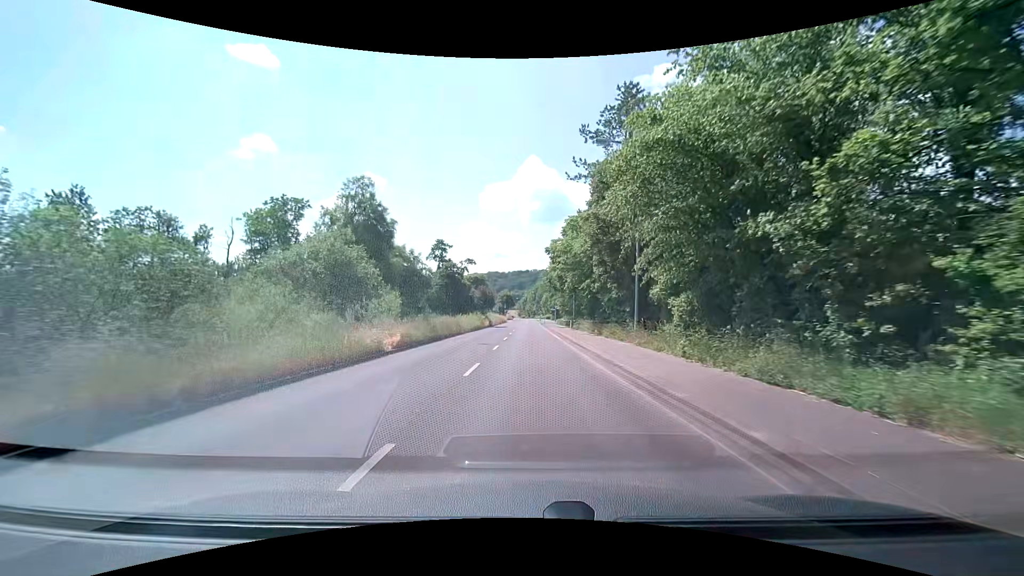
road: tertiary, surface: asphalt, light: Day
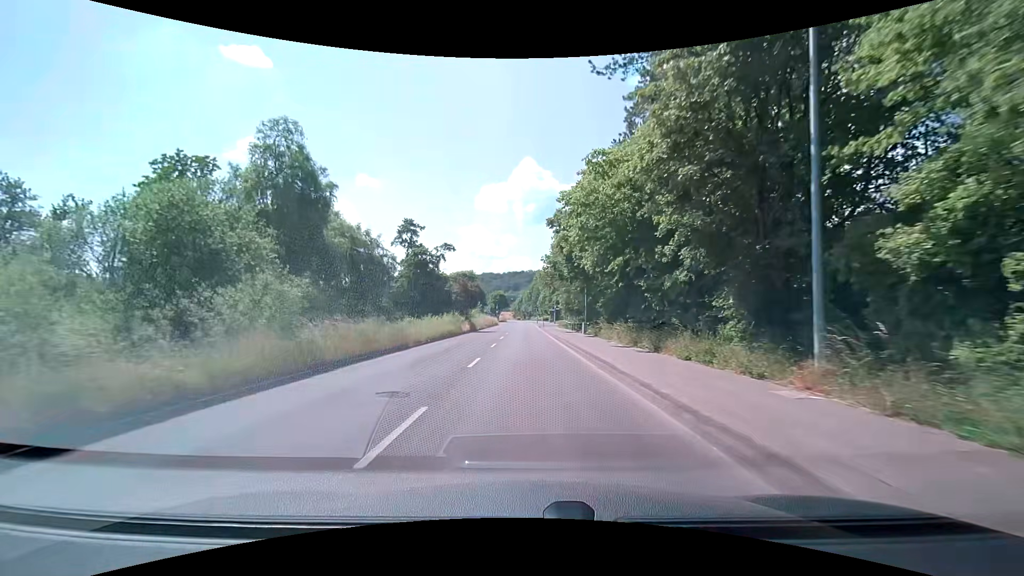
(0.0, +16.3) m; 0°
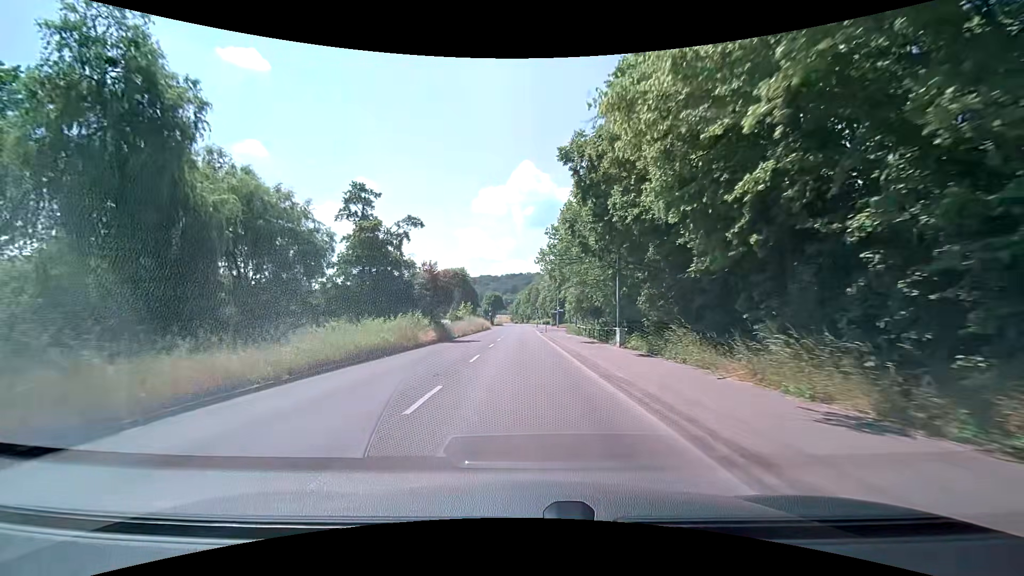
(+0.1, +16.1) m; +1°
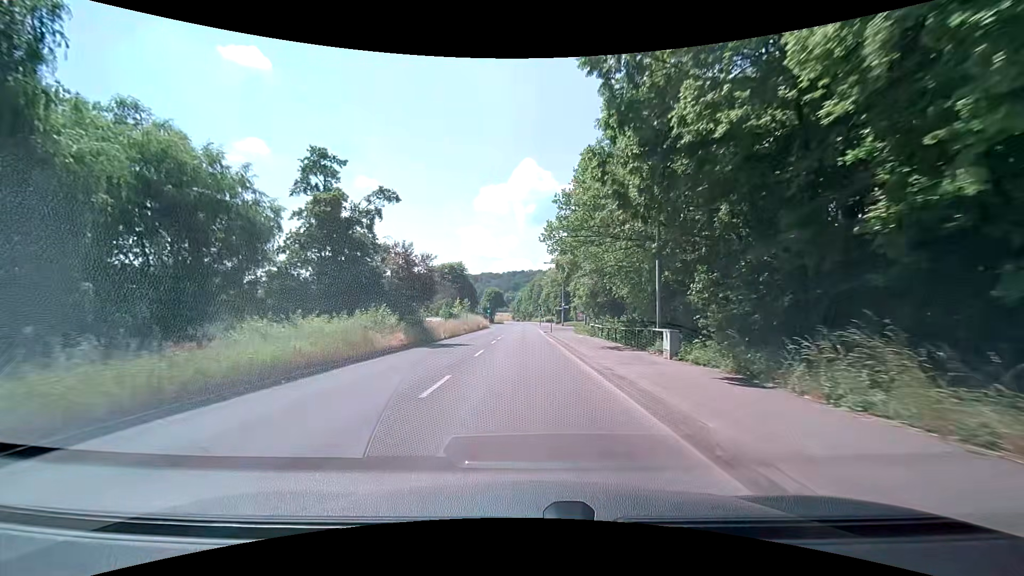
(0.0, +7.9) m; -1°
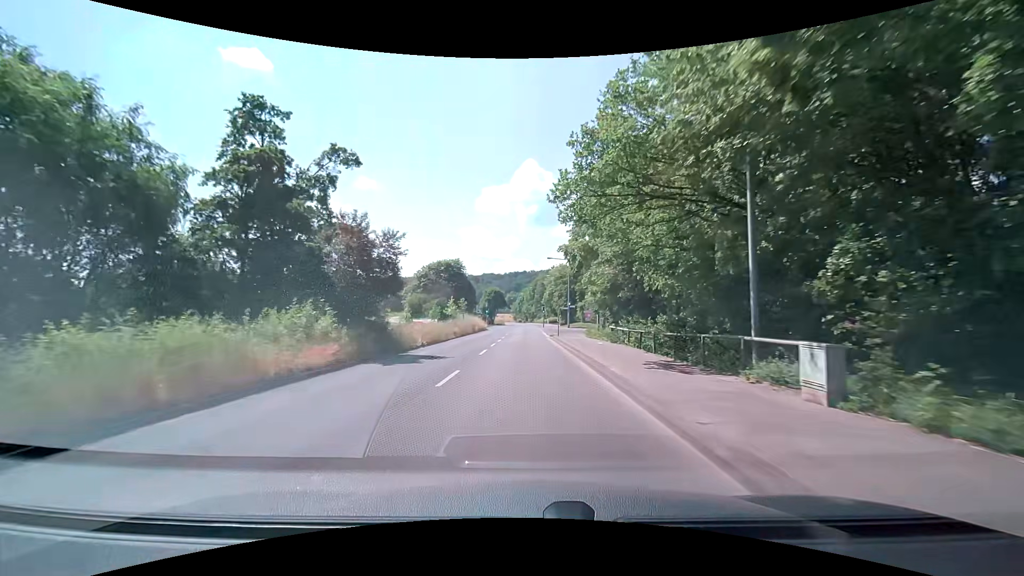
(0.0, +7.9) m; -1°
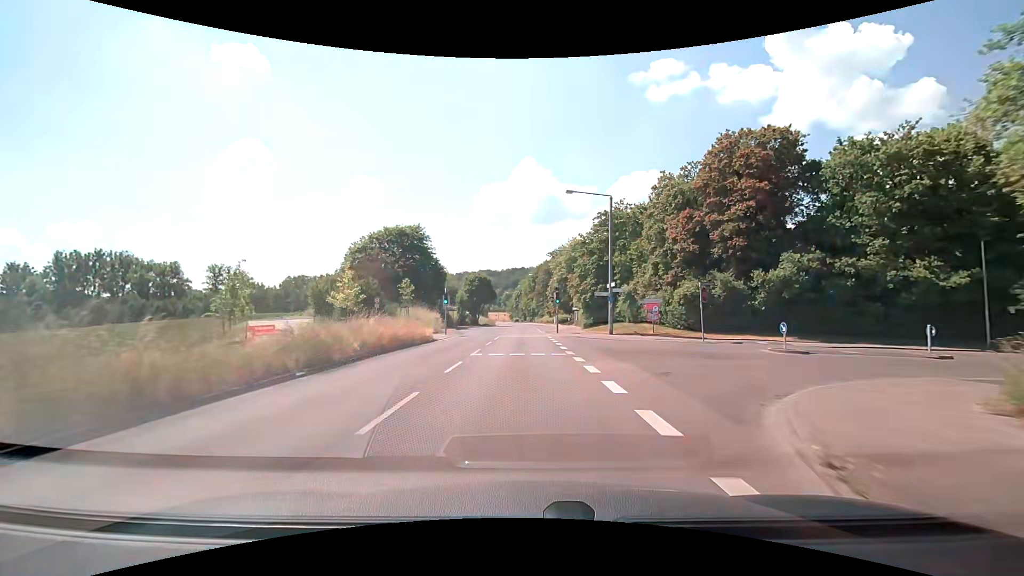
(+0.2, +38.6) m; 0°
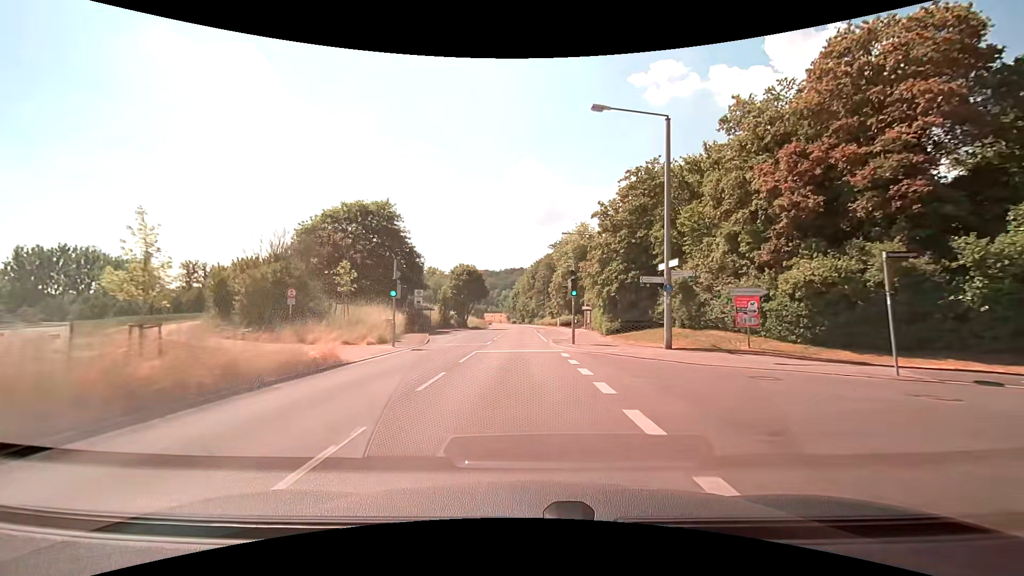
(+0.1, +15.2) m; +1°
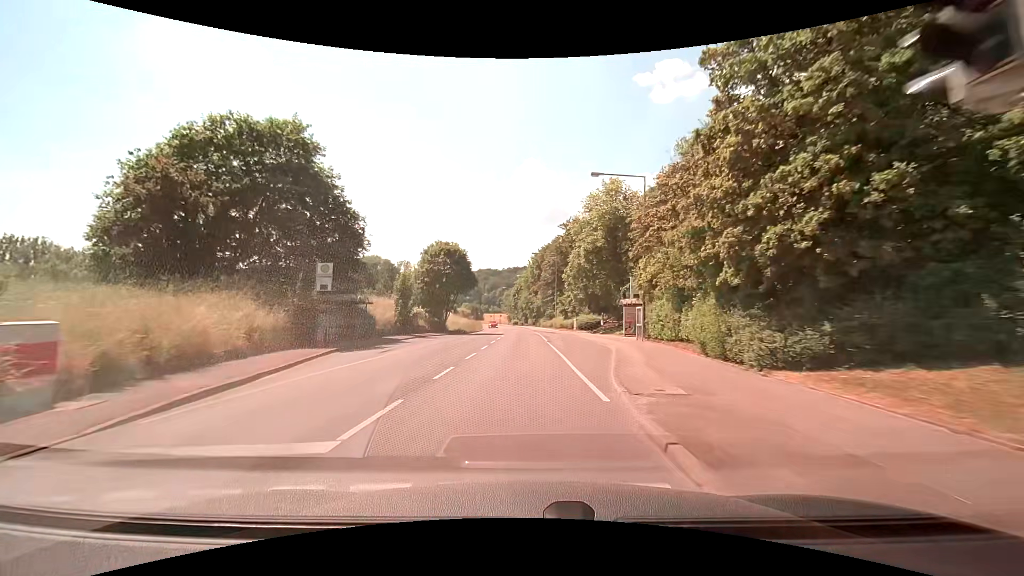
(-0.1, +22.8) m; -1°
(0, +10) (0, +20) (0, +30) (0, +40) (0, +50) (-1, +60) (-1, +70) (-2, +80) (-3, +90) (-4, +100) m
